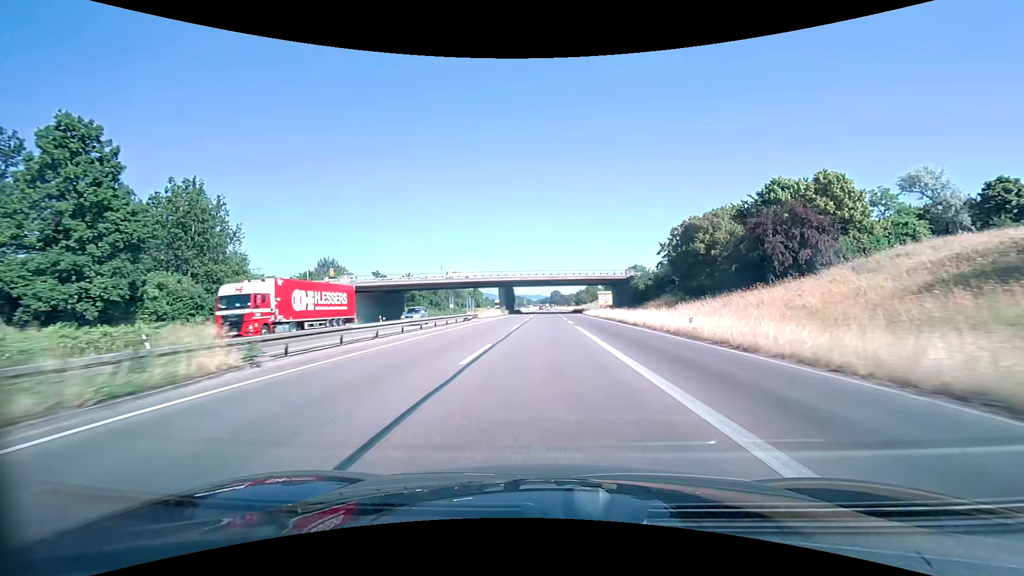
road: trunk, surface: asphalt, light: Day
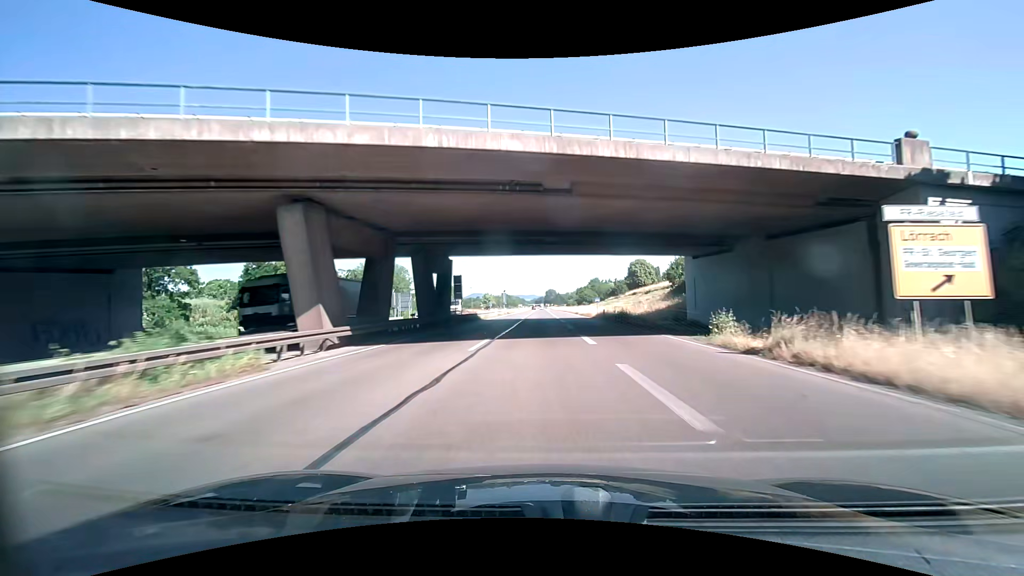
(+0.4, +70.0) m; +1°
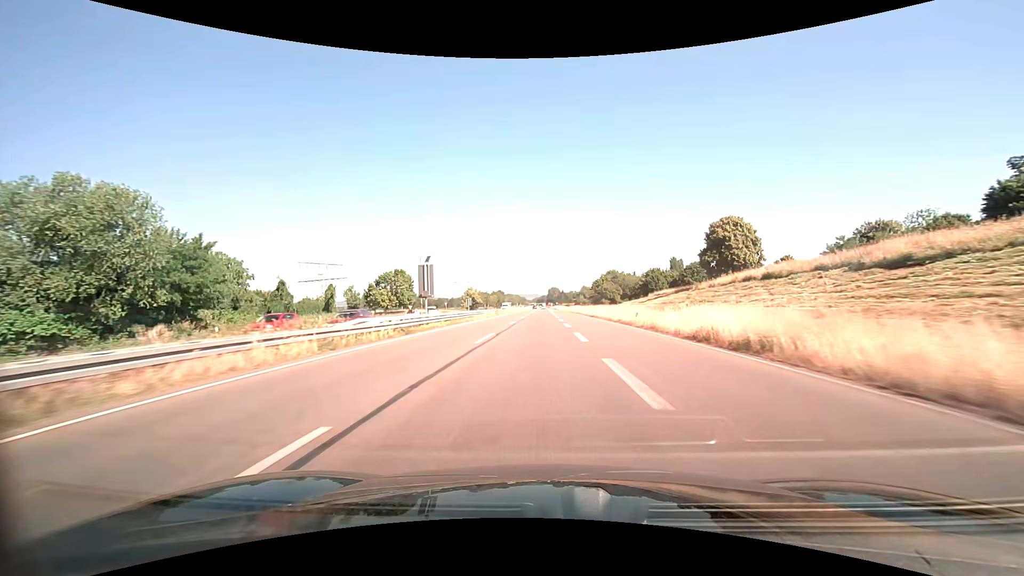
(-0.7, +71.1) m; 0°
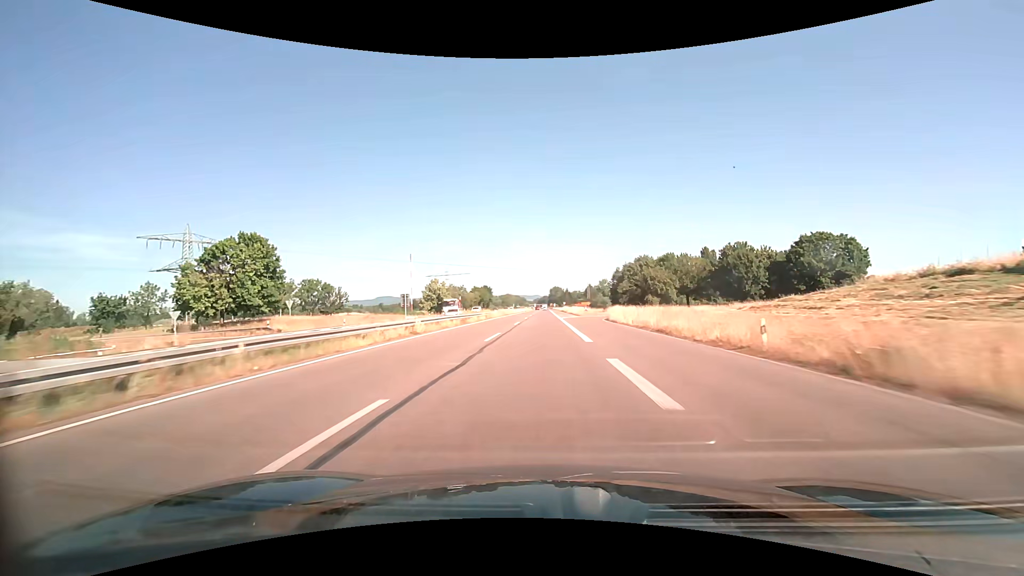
(-0.3, +72.1) m; 0°
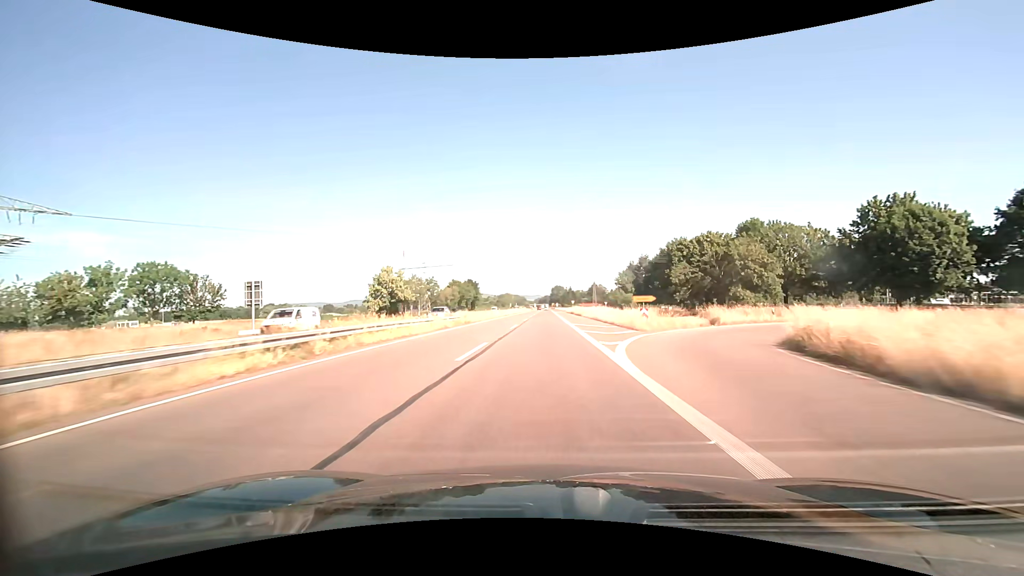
(0.0, +44.1) m; 0°
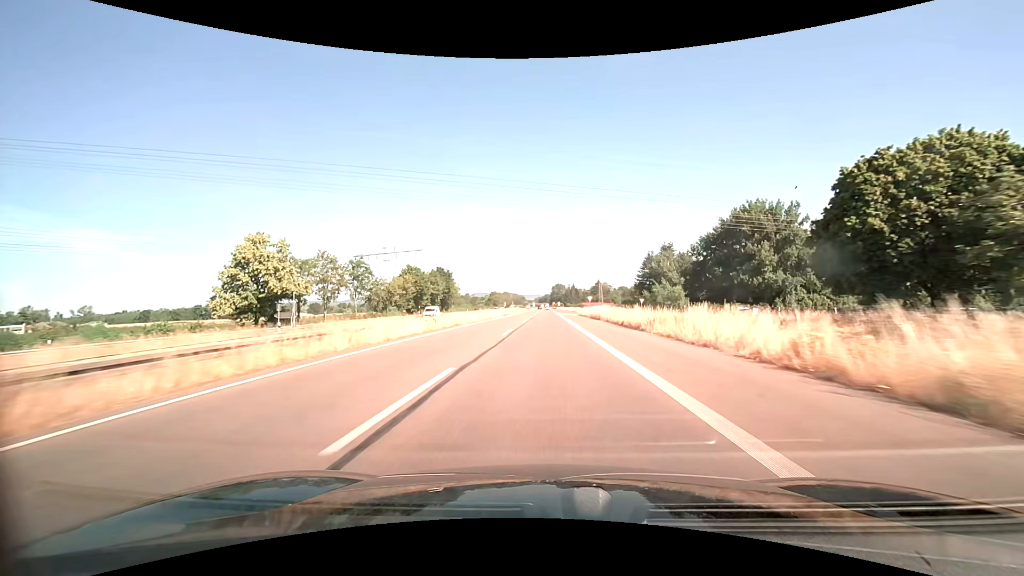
(0.0, +44.7) m; 0°
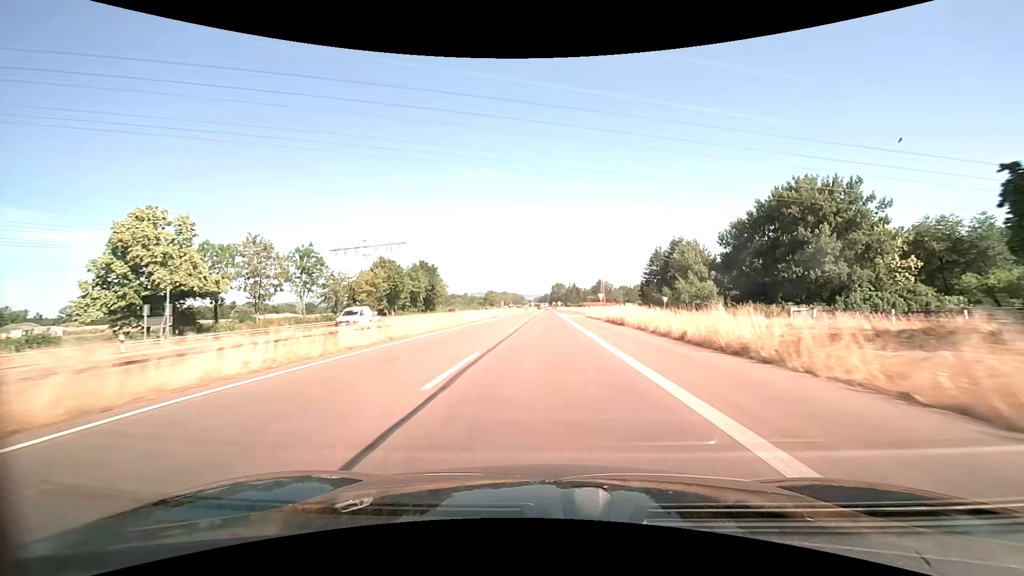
(0.0, +15.0) m; 0°
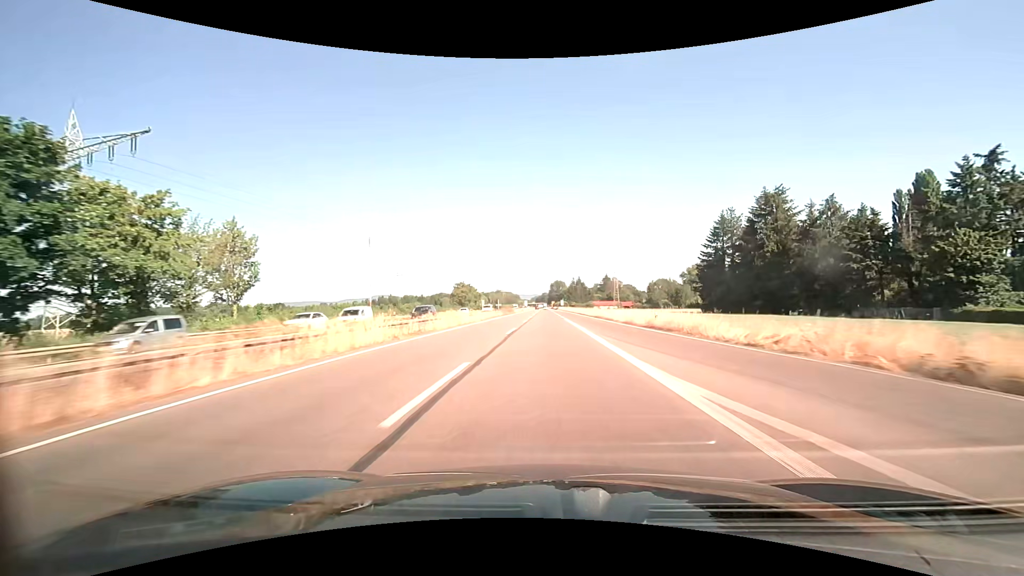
(+0.2, +76.2) m; 0°
(0, +10) (0, +20) (0, +30) (0, +40) (0, +50) (0, +60) (0, +70) (0, +80) (0, +90) (0, +100) m
